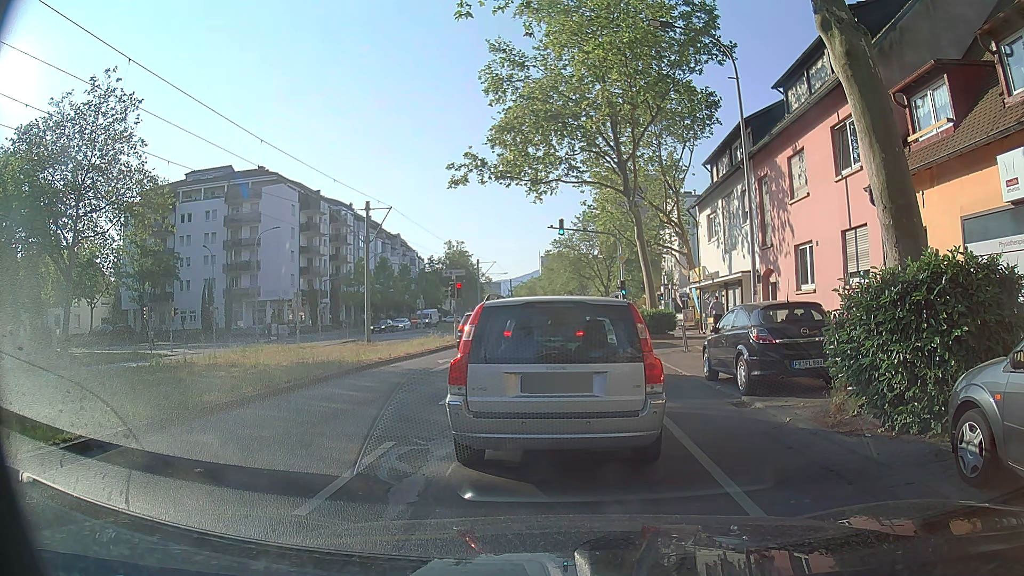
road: tertiary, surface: asphalt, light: Day
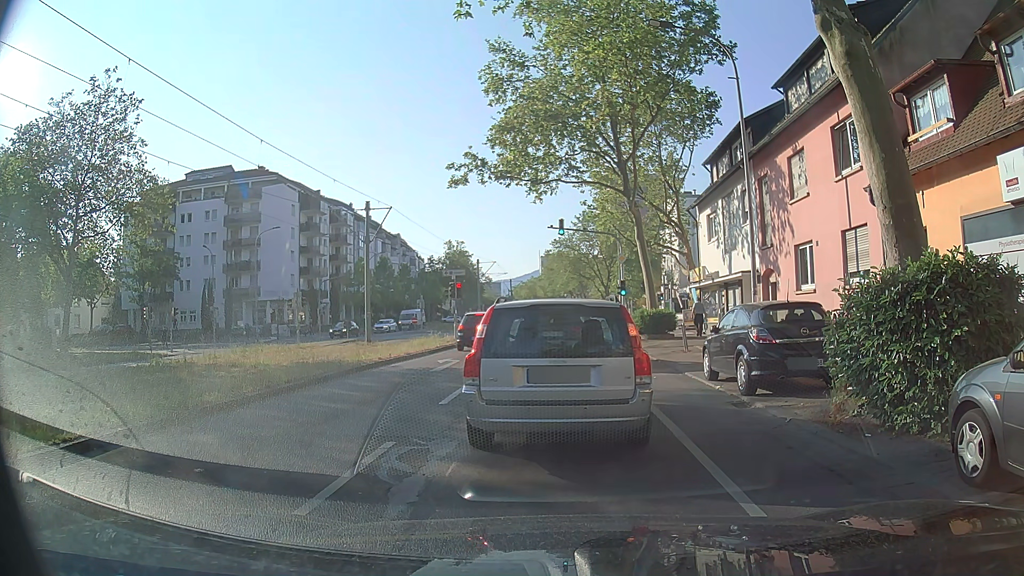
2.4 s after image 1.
(0.0, 0.0) m; 0°
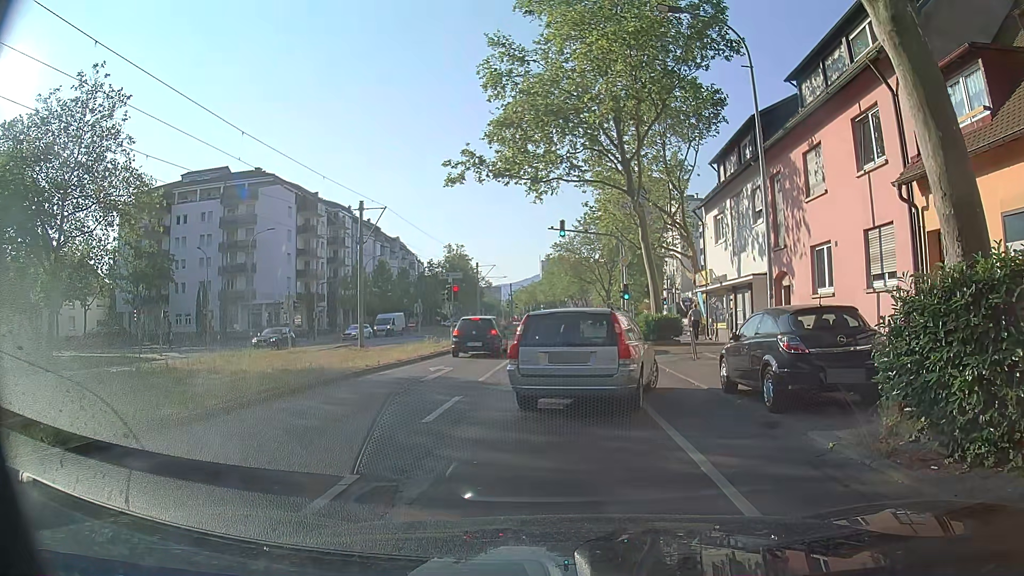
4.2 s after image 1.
(0.0, +1.5) m; -1°
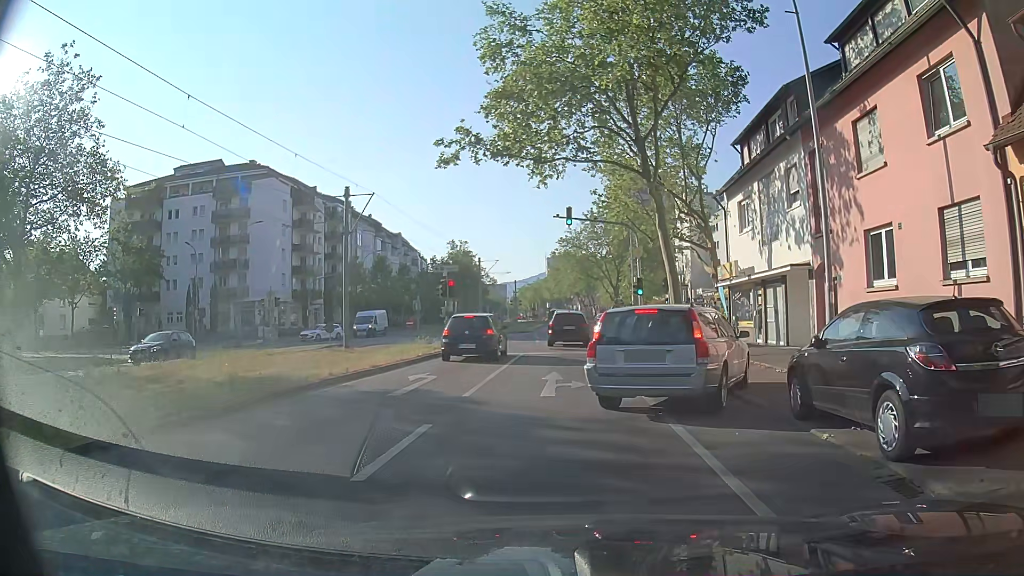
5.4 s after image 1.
(0.0, +3.5) m; 0°
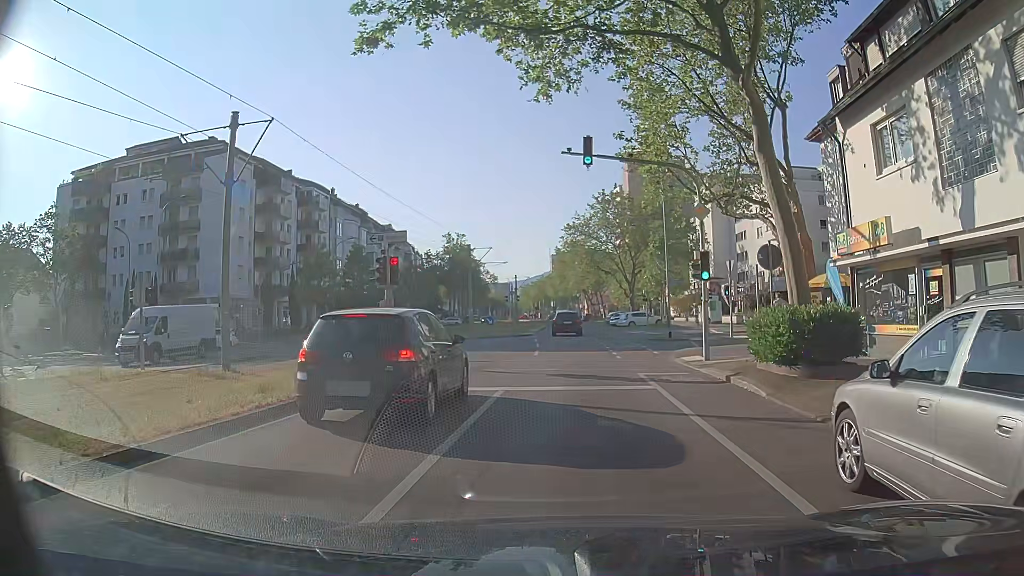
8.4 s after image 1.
(-0.3, +12.5) m; -1°
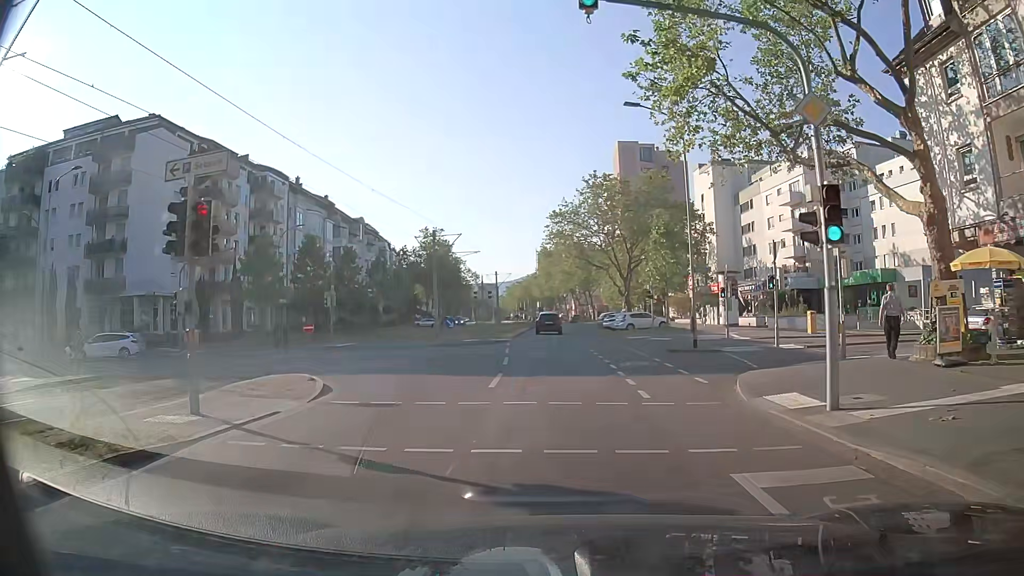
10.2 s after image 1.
(+0.3, +10.3) m; +1°
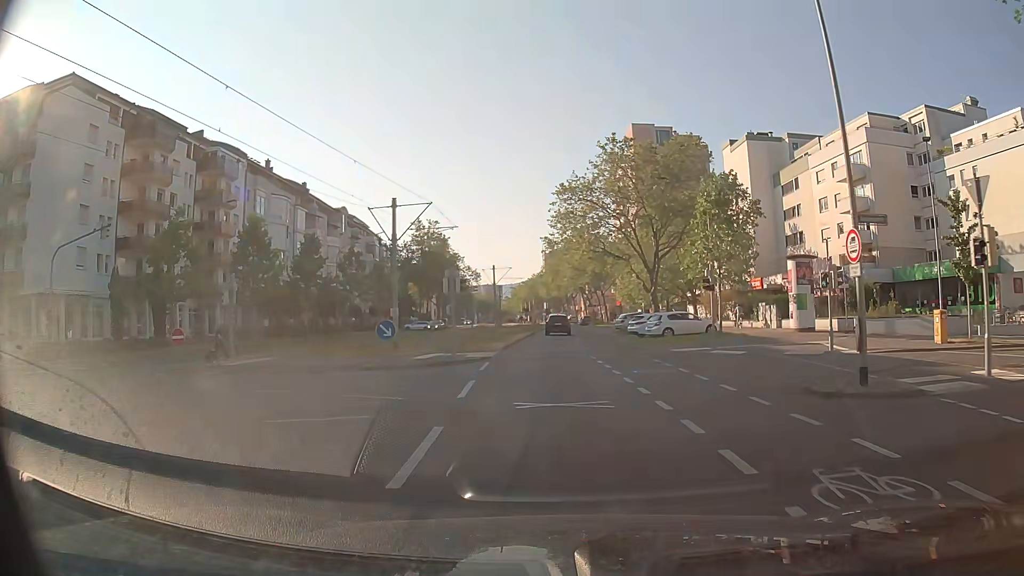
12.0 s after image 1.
(-0.1, +14.0) m; 0°
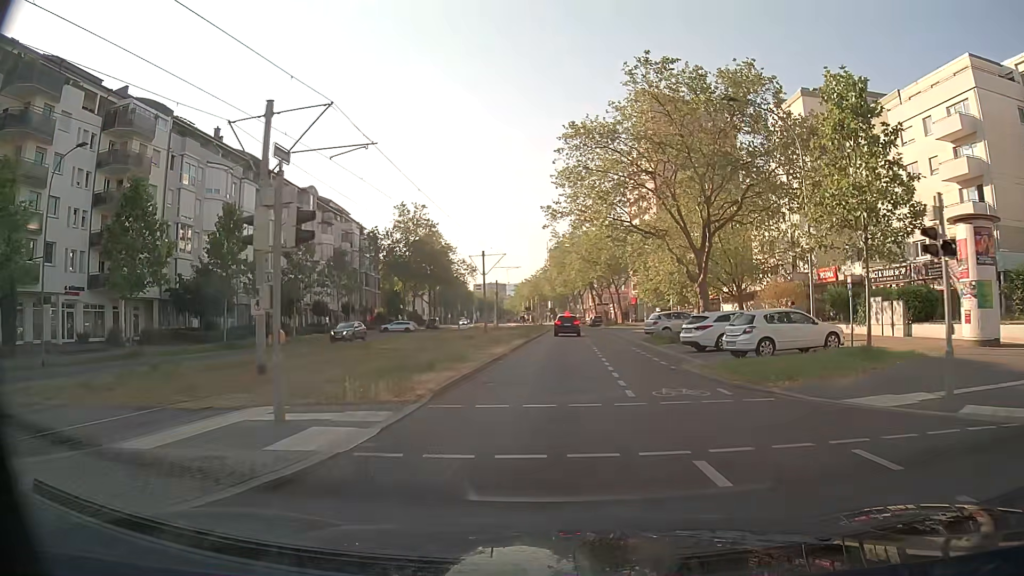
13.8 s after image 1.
(-0.2, +16.4) m; -1°
(0, +10) (0, +20) (0, +30) (+1, +40) (+1, +50) (+1, +60) (+1, +70) (+1, +80) (+1, +90) (+1, +100) m
